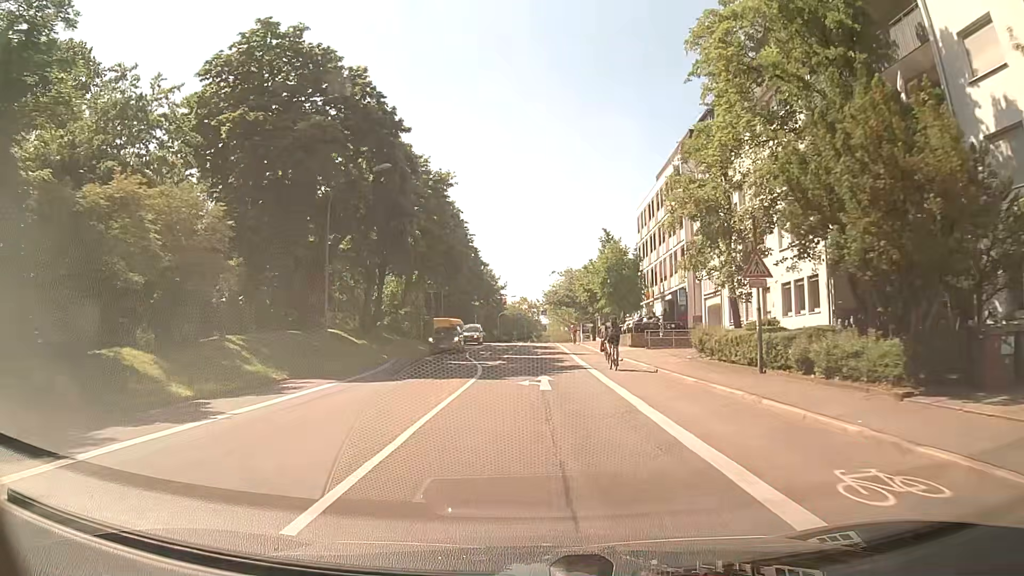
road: secondary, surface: asphalt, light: Day
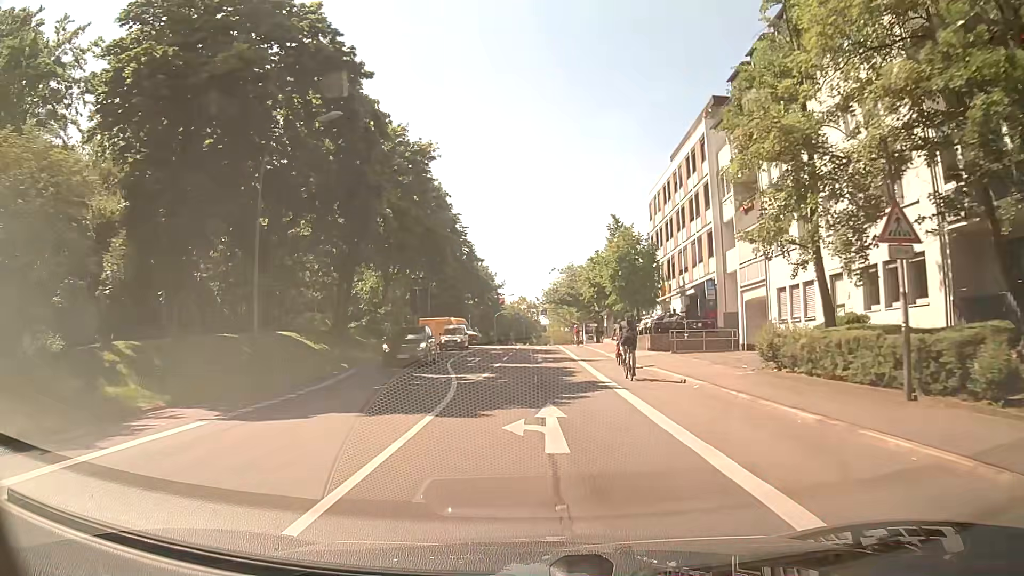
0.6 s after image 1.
(+0.1, +7.6) m; +1°
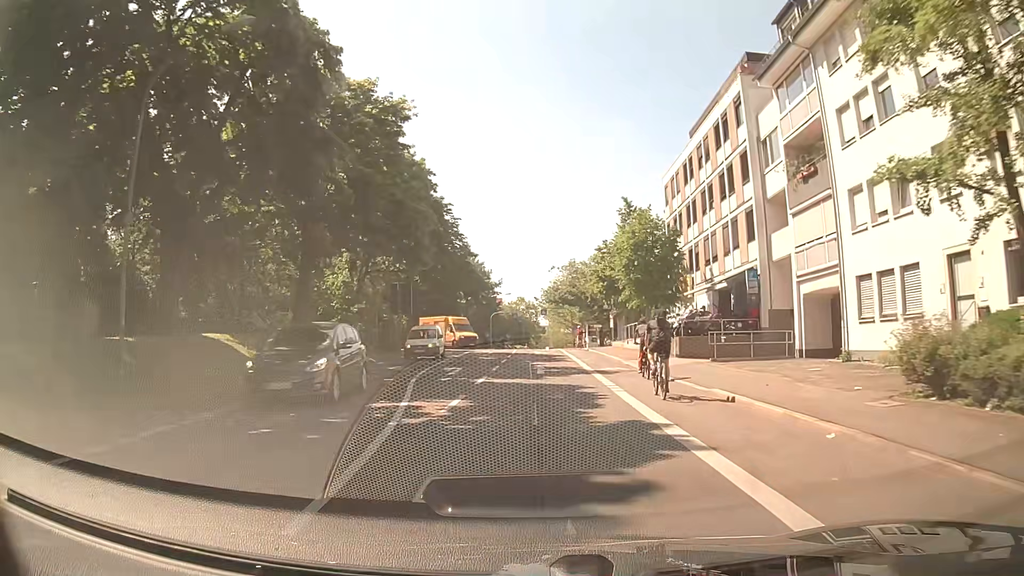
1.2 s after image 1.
(0.0, +7.6) m; 0°
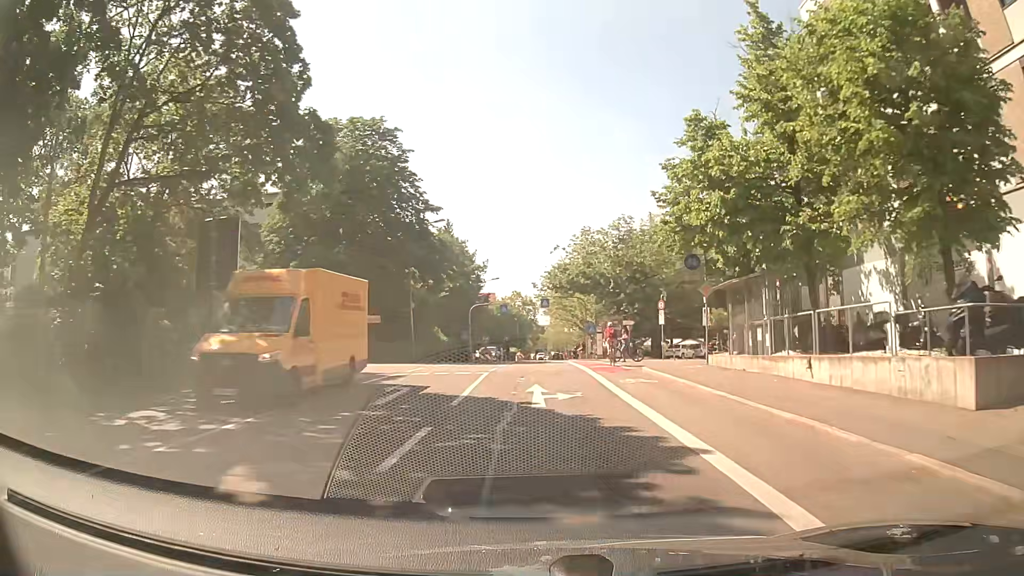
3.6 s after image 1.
(-0.1, +28.8) m; +1°
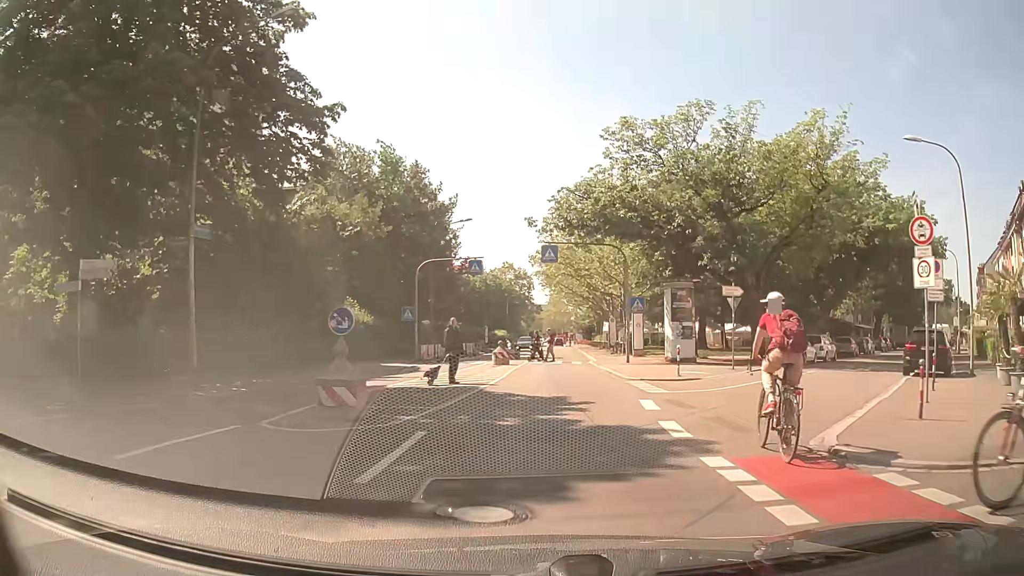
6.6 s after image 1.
(-0.4, +29.3) m; -1°
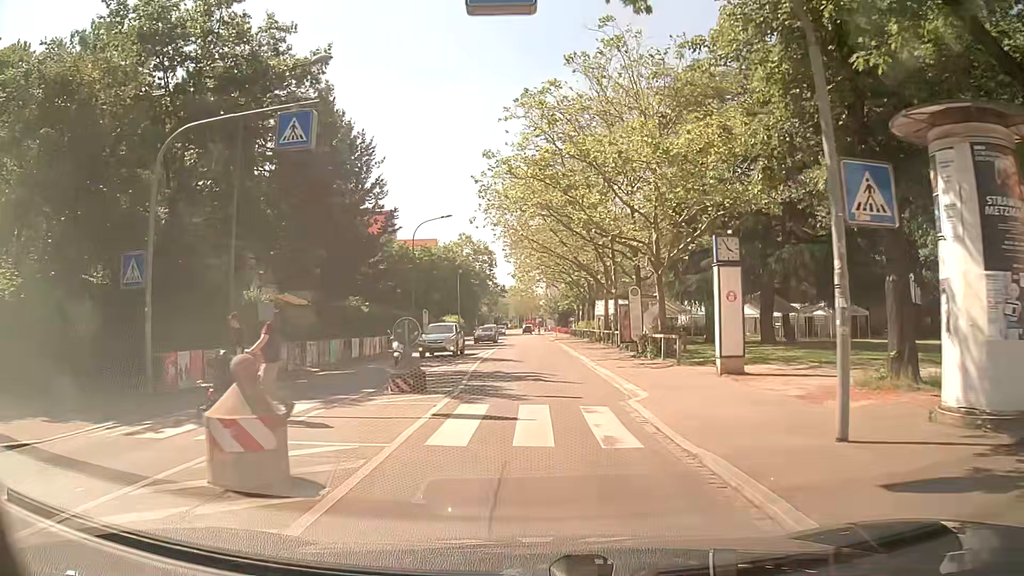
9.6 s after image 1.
(+1.0, +26.3) m; +3°
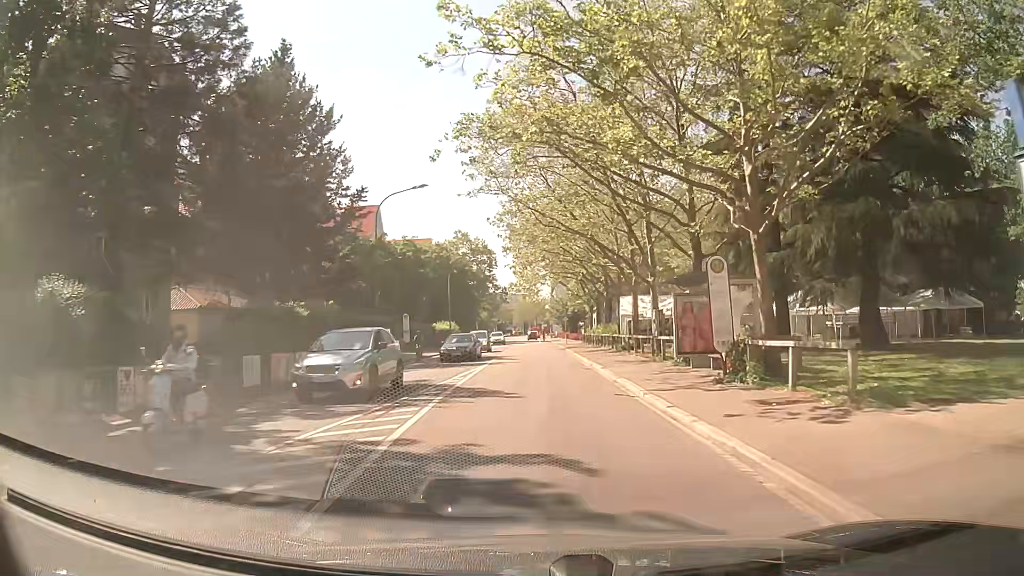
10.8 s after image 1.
(0.0, +12.4) m; -1°
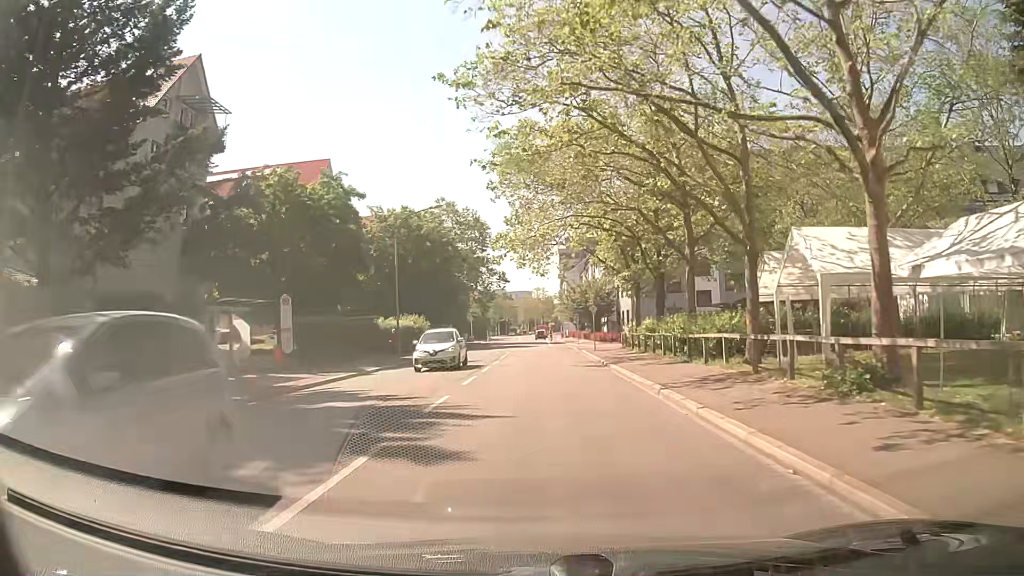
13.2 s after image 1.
(+0.1, +27.3) m; -1°
(0, +10) (0, +20) (0, +30) (0, +40) (0, +50) (+1, +60) (+1, +70) (+1, +80) (+1, +90) (+1, +100) m
